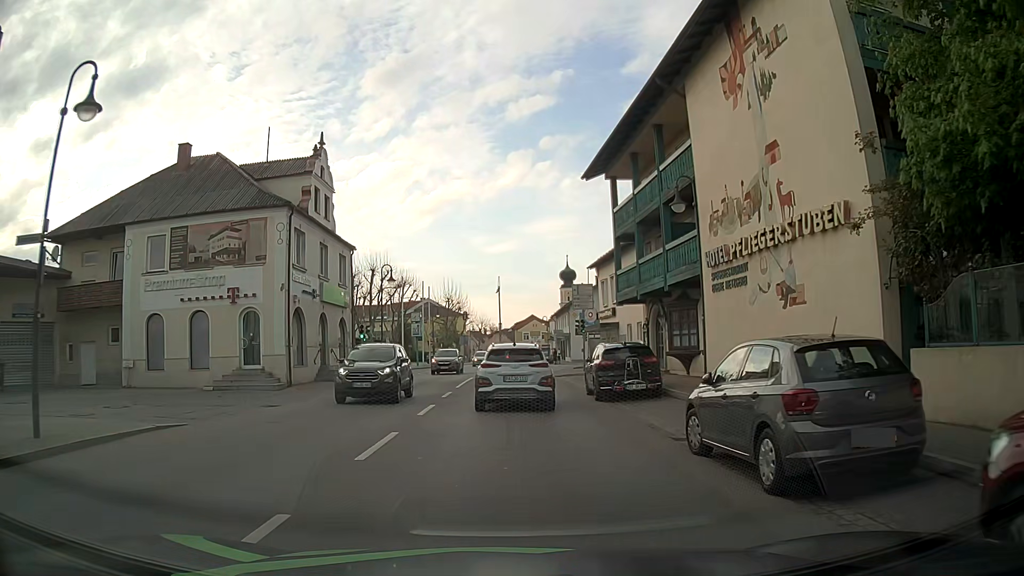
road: secondary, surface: asphalt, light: Day
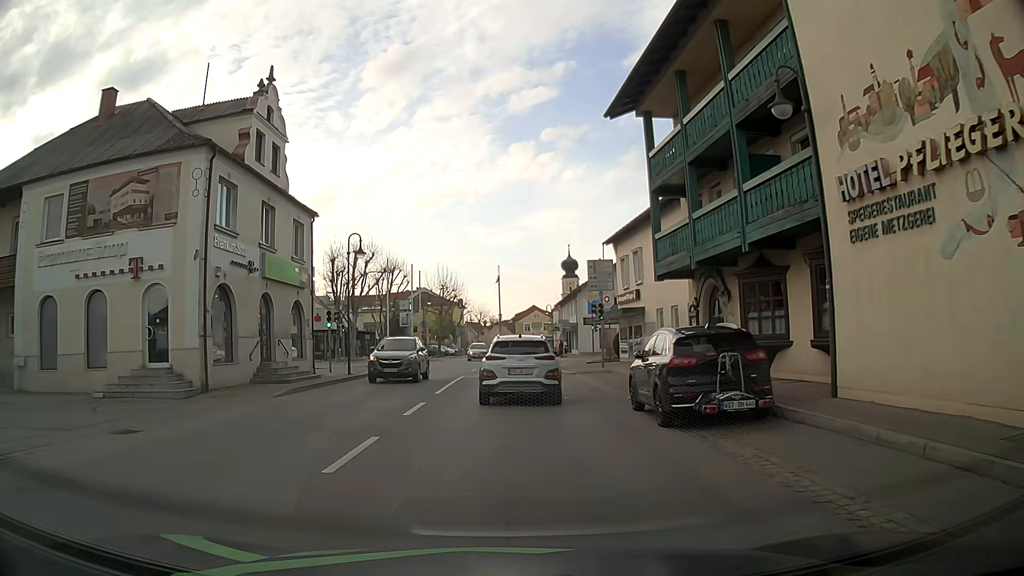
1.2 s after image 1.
(0.0, +7.7) m; 0°
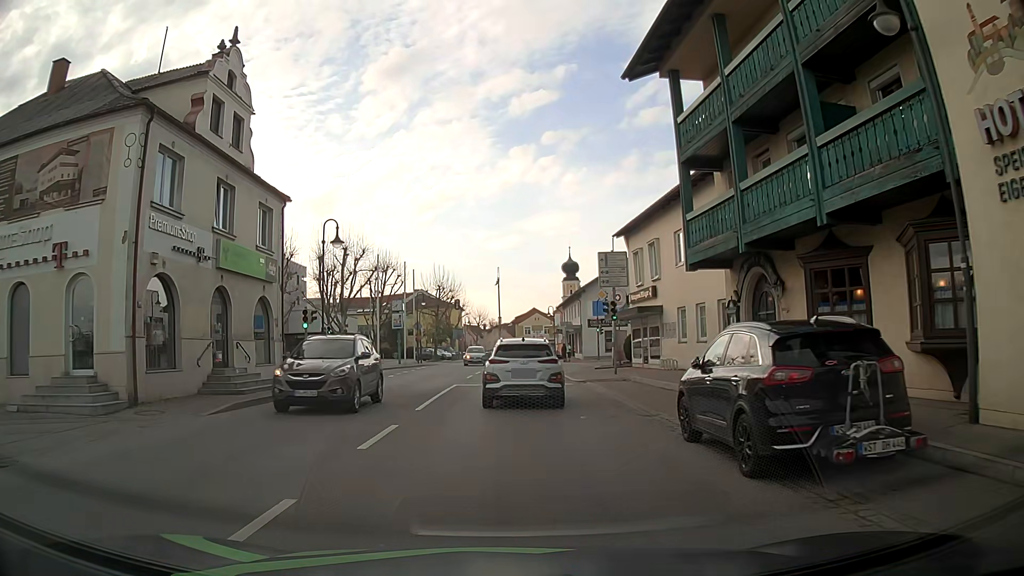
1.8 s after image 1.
(0.0, +4.0) m; 0°
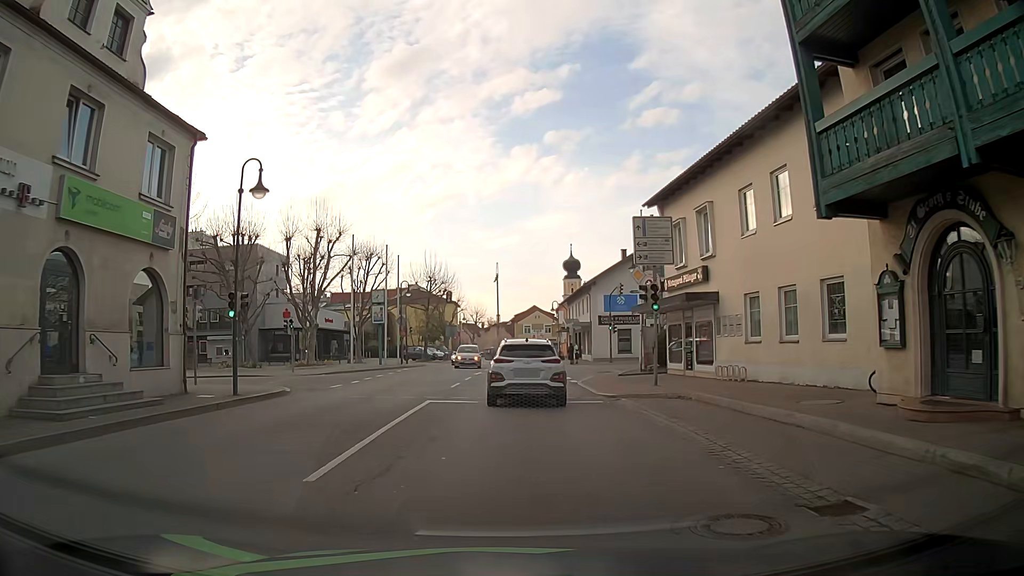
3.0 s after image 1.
(0.0, +8.1) m; +1°
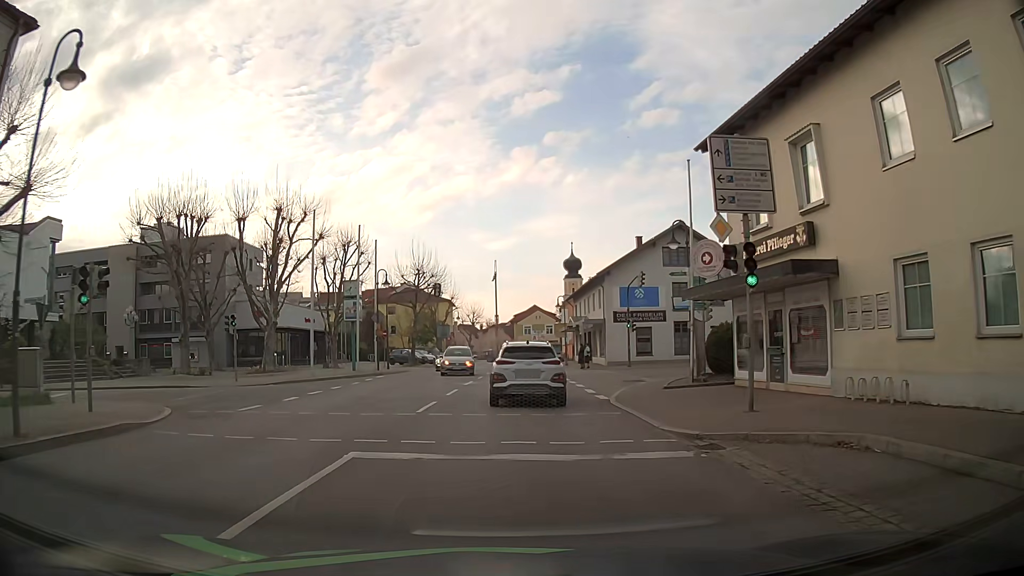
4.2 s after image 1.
(-0.2, +8.4) m; -1°
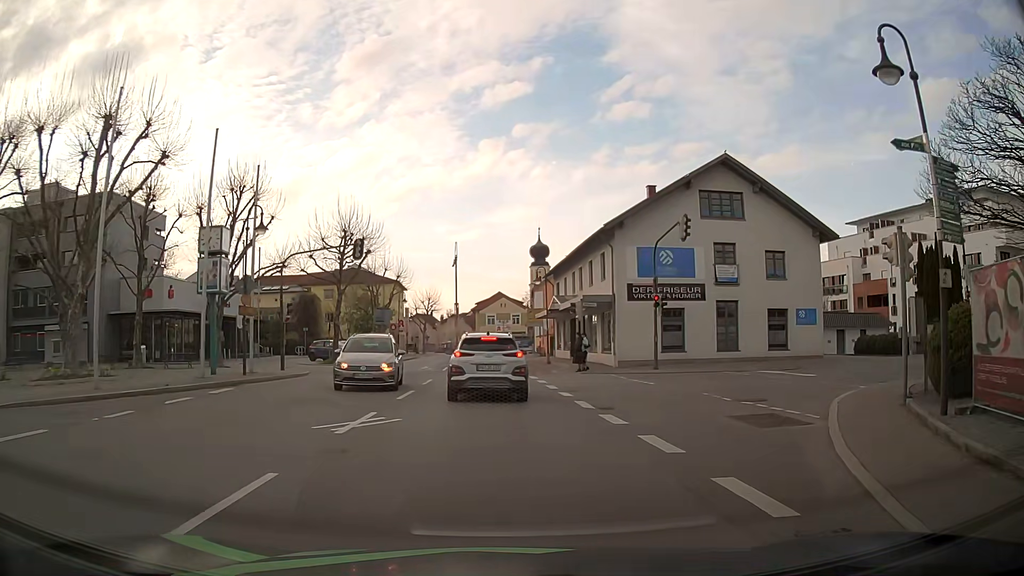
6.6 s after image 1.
(+0.1, +16.5) m; +2°
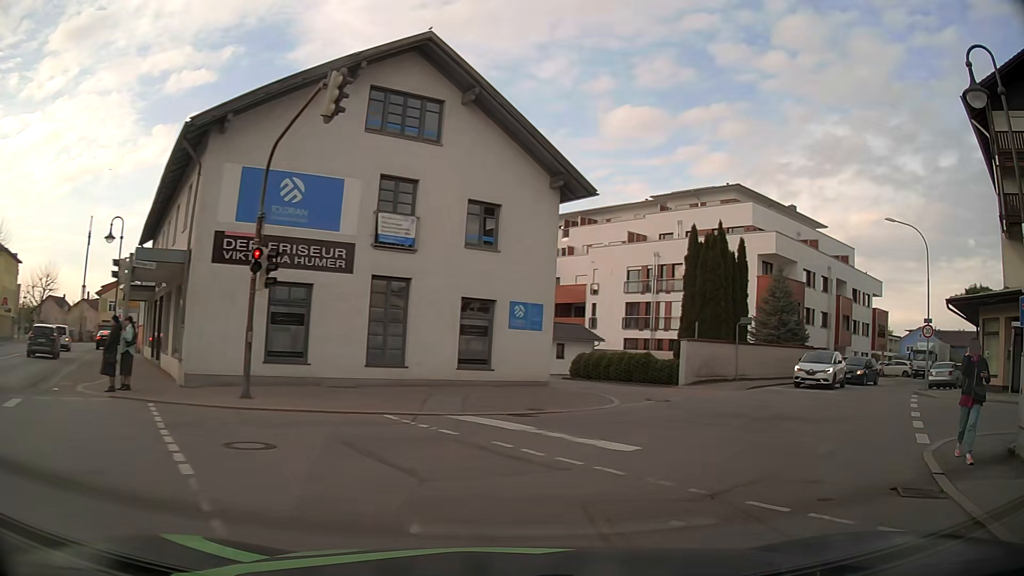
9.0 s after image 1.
(+3.2, +13.8) m; +32°
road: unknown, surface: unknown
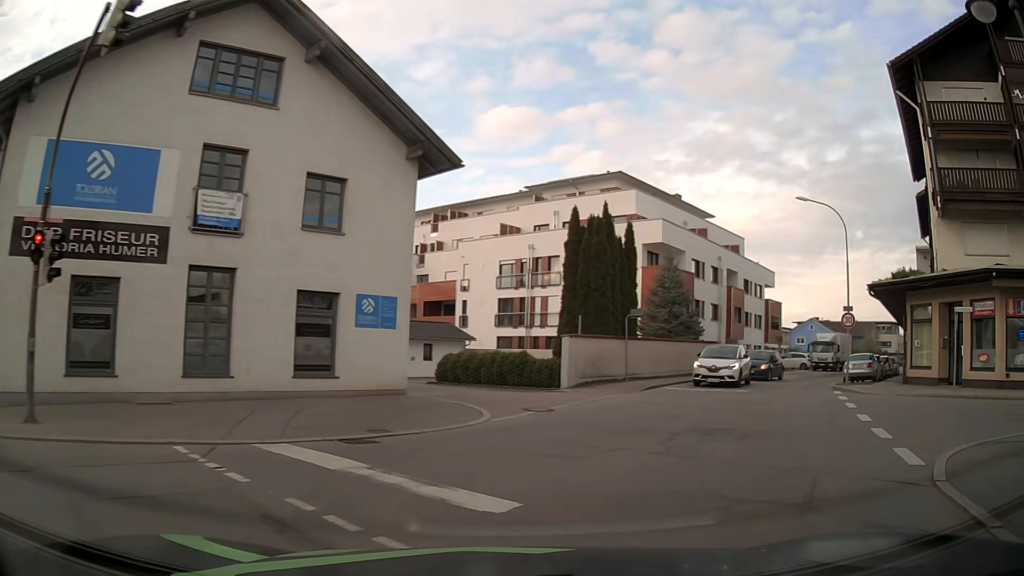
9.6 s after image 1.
(+0.3, +3.4) m; +10°
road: residential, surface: asphalt
(+2, +10) (+7, +19) (+12, +27) (+17, +36) (+23, +44) (+29, +51) (+36, +59) (+42, +67) (+48, +75) (+54, +83) m
